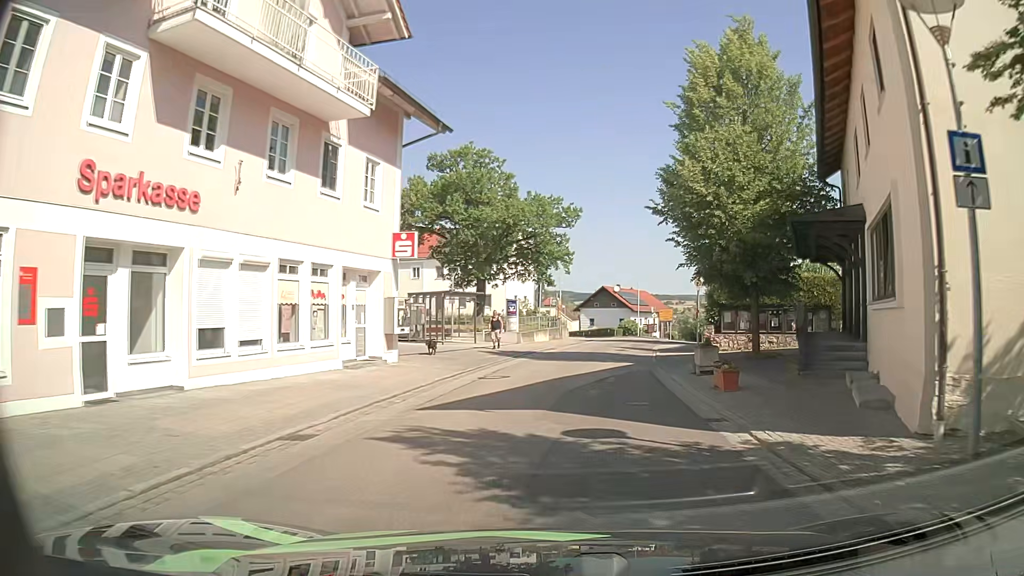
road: tertiary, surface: asphalt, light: Day
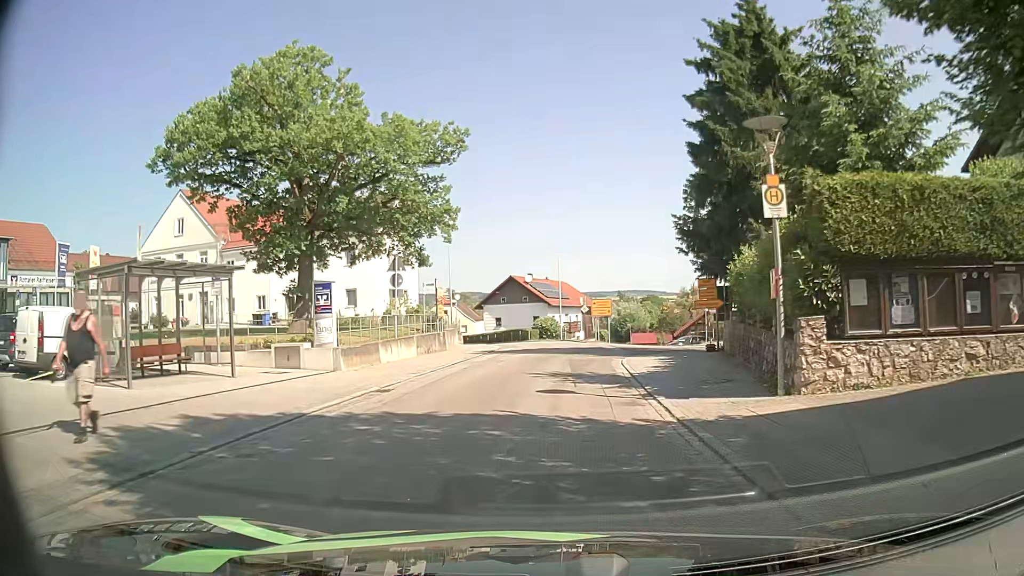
(+1.8, +21.0) m; +7°
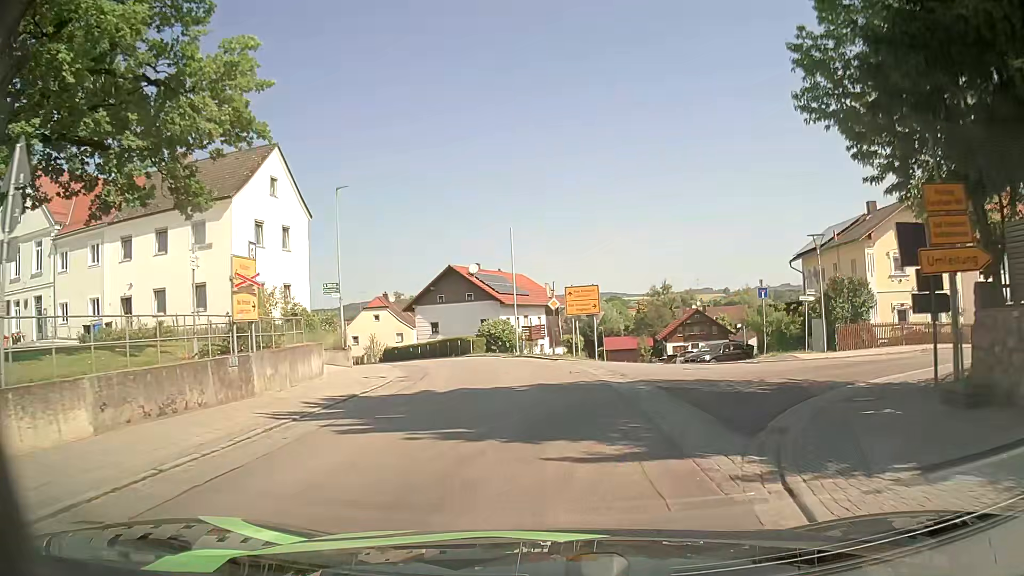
(+0.8, +19.5) m; +4°
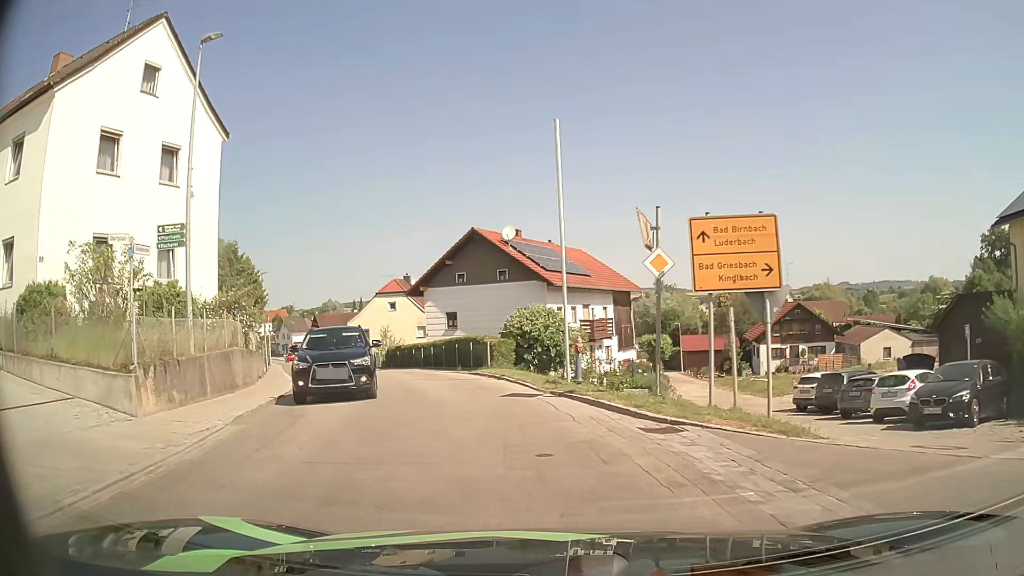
(-0.6, +18.5) m; -5°
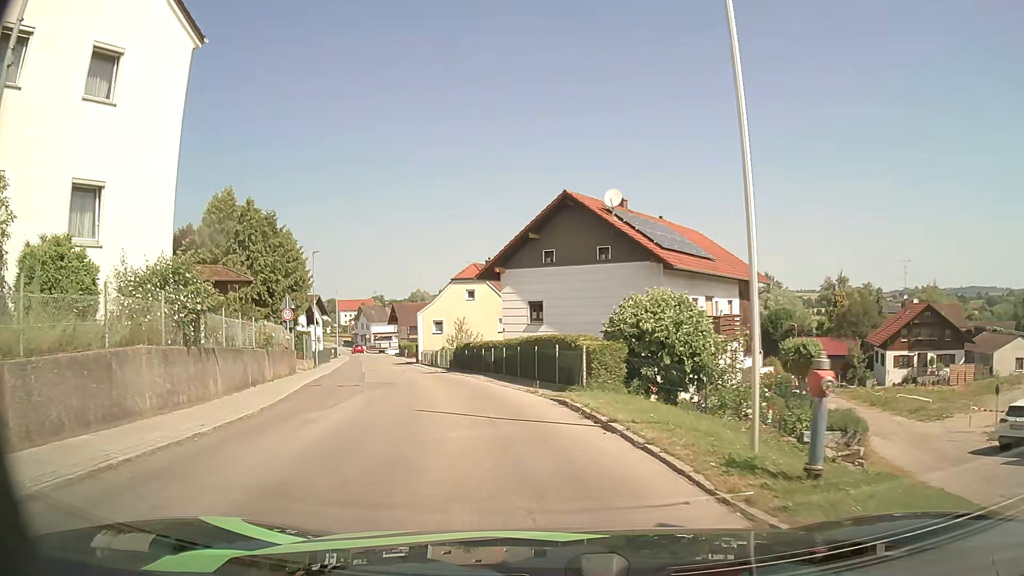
(-0.7, +9.3) m; -9°
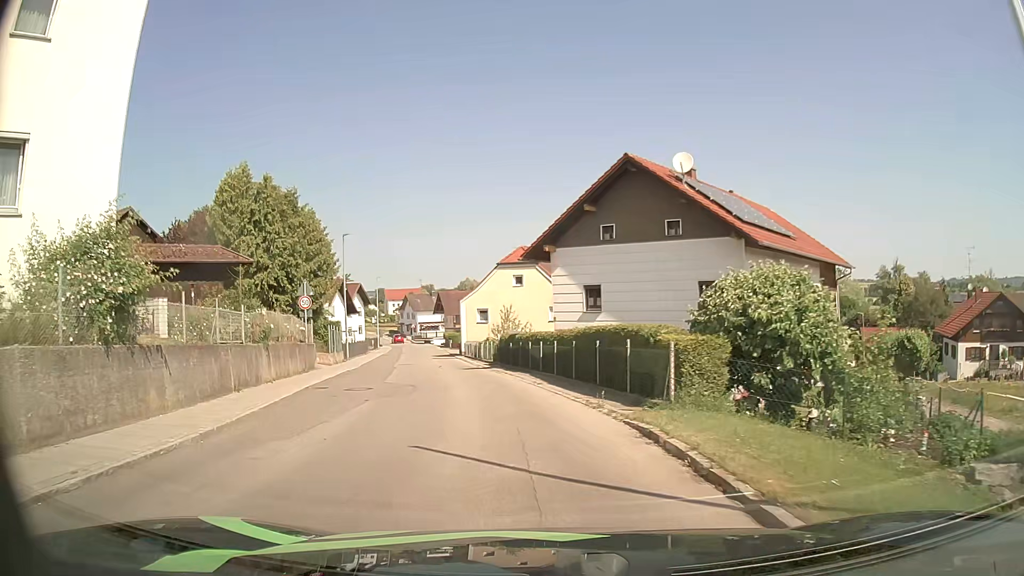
(-0.1, +4.7) m; -4°
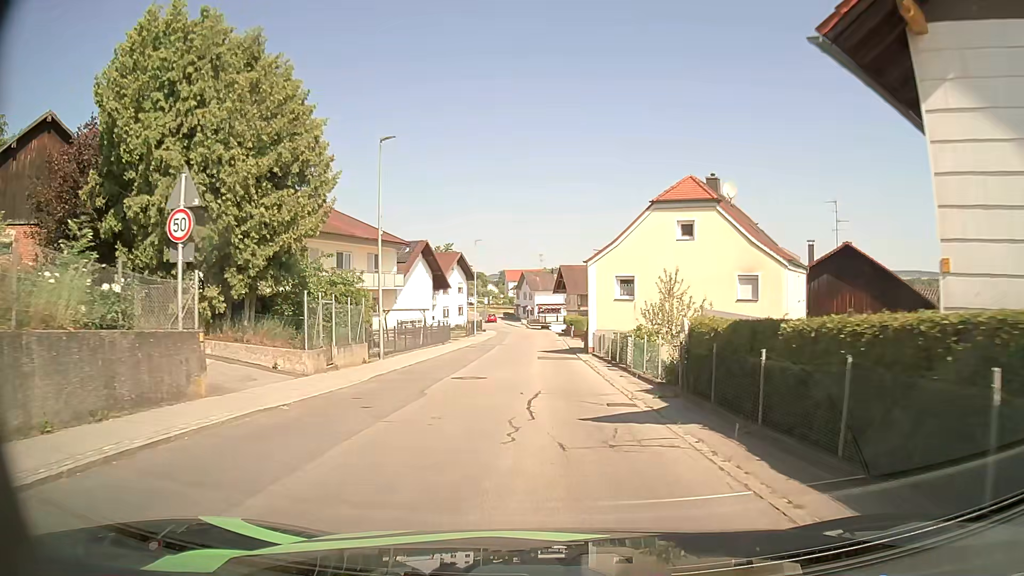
(-2.3, +20.0) m; -10°
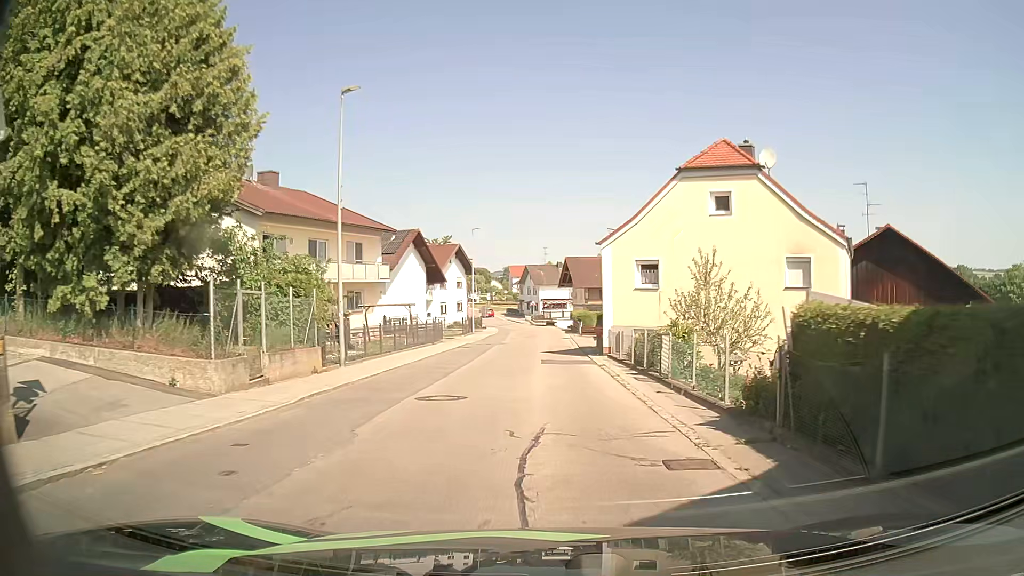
(0.0, +5.5) m; -1°
(0, +10) (0, +20) (0, +30) (0, +40) (0, +50) (0, +60) (-1, +70) (-2, +80) (-4, +90) (-5, +100) m
